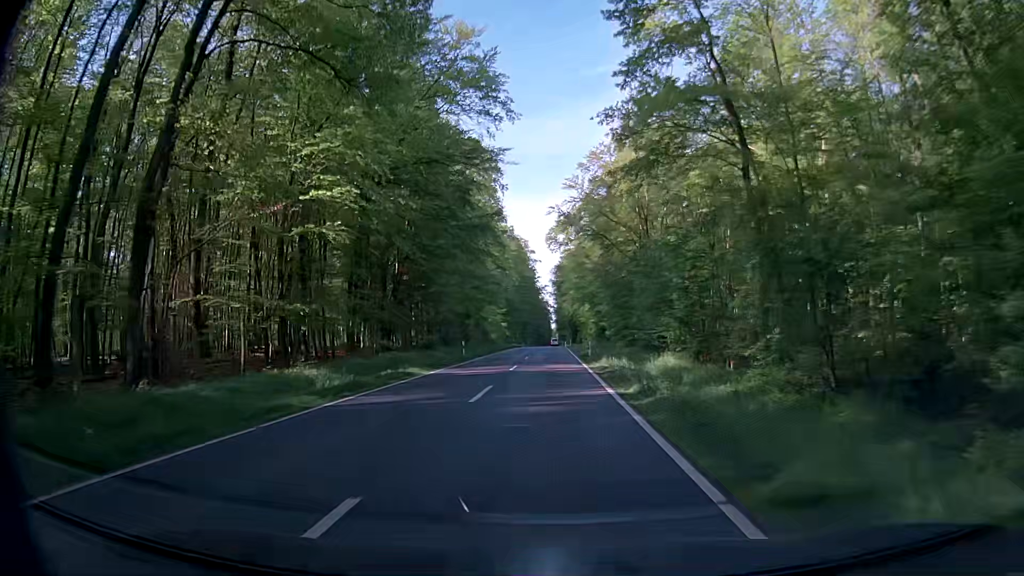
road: secondary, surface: asphalt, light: Day
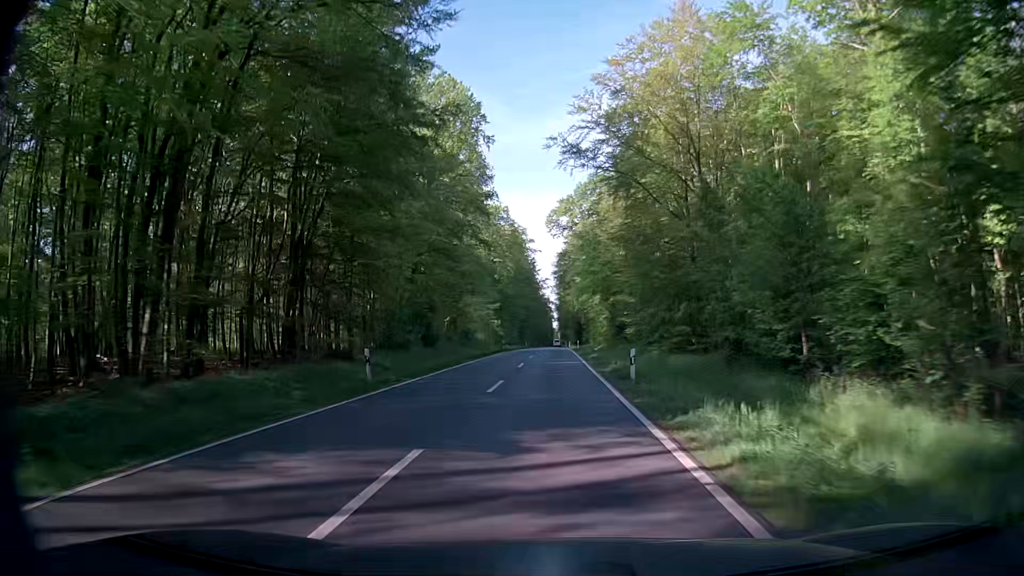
(-0.5, +21.4) m; -1°
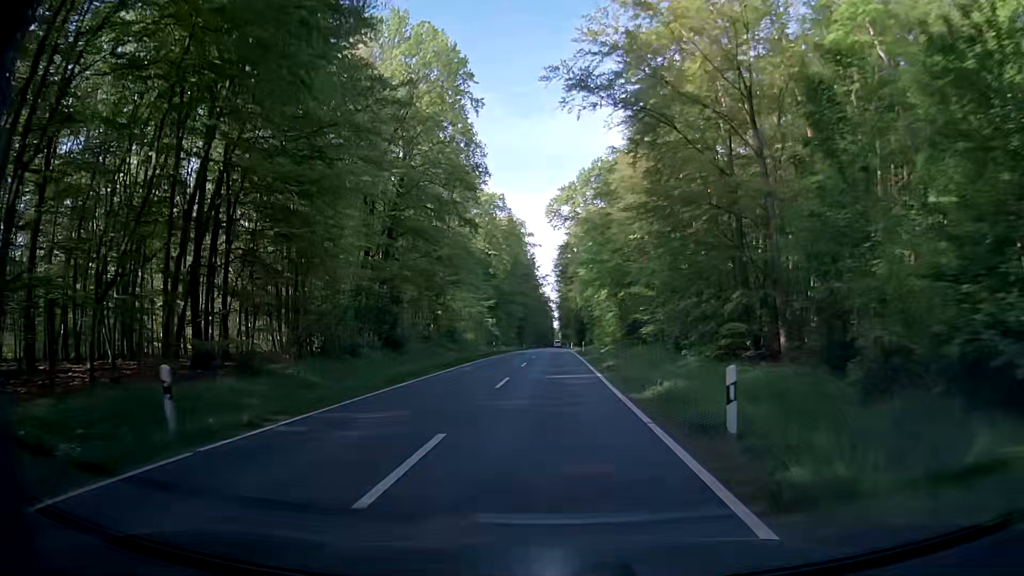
(-0.1, +10.7) m; 0°
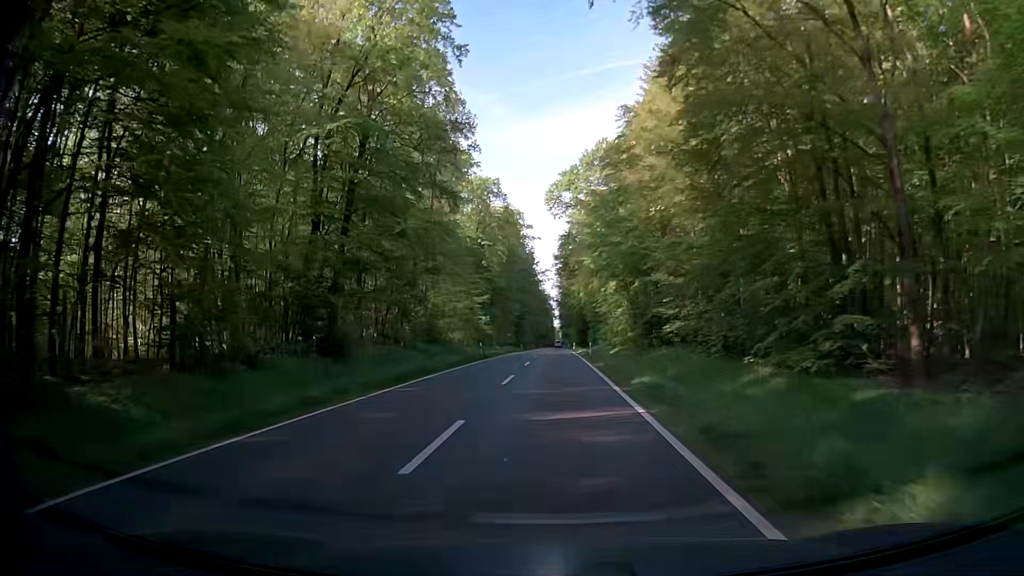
(0.0, +10.7) m; 0°
